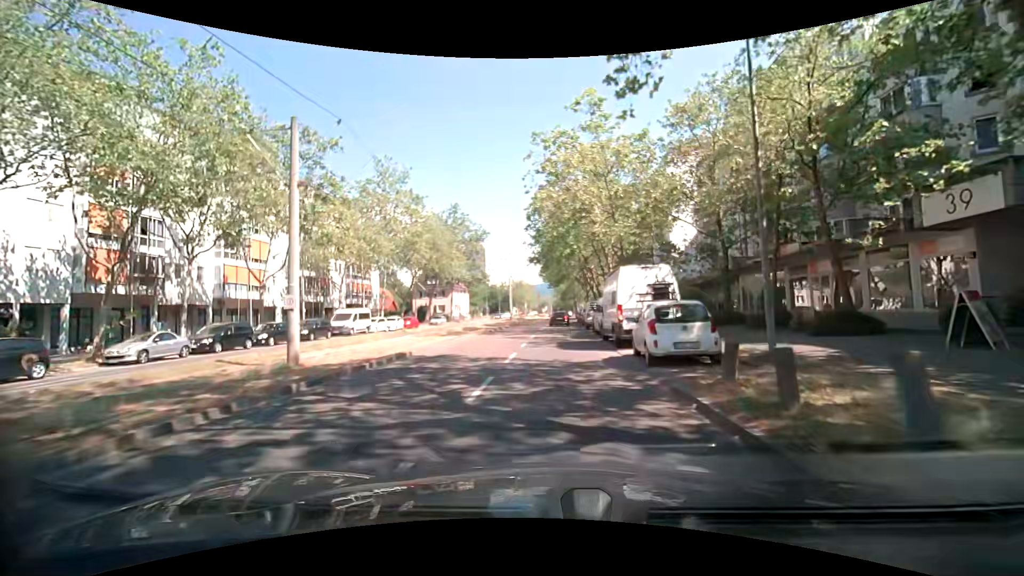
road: tertiary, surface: asphalt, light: Day
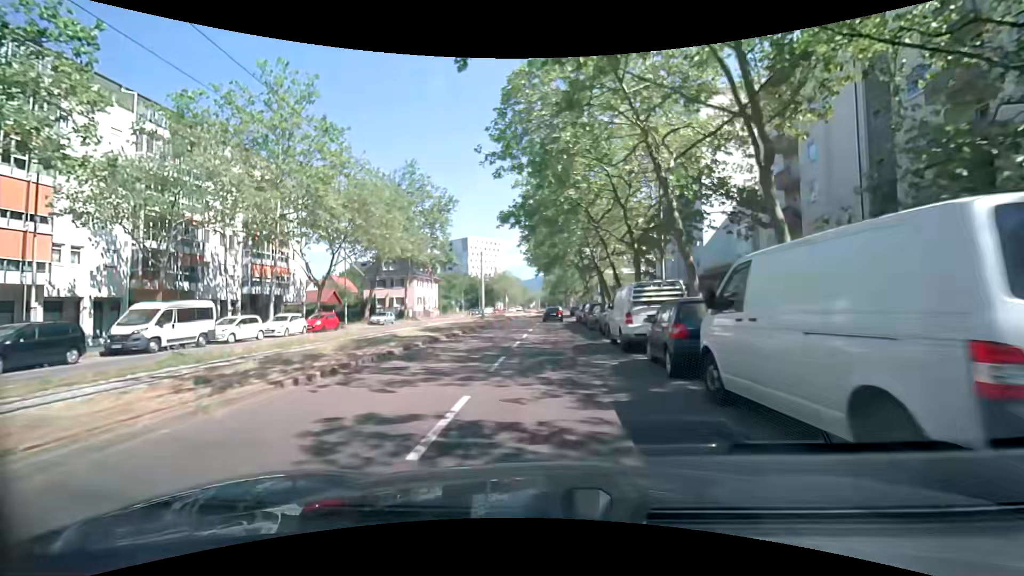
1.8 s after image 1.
(+0.2, +20.8) m; +1°
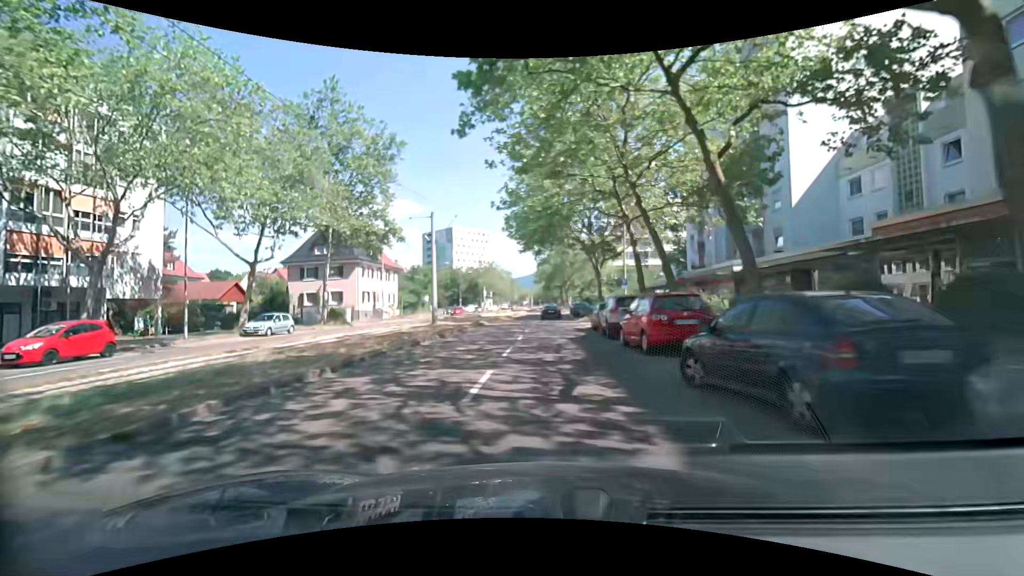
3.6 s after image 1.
(+0.1, +21.0) m; +1°
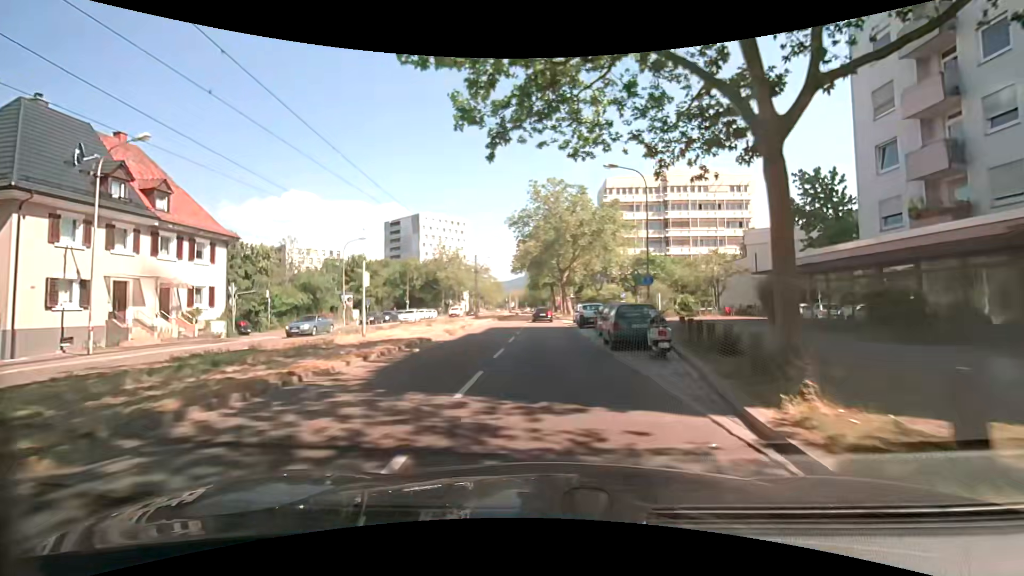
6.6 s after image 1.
(+0.1, +35.2) m; -1°
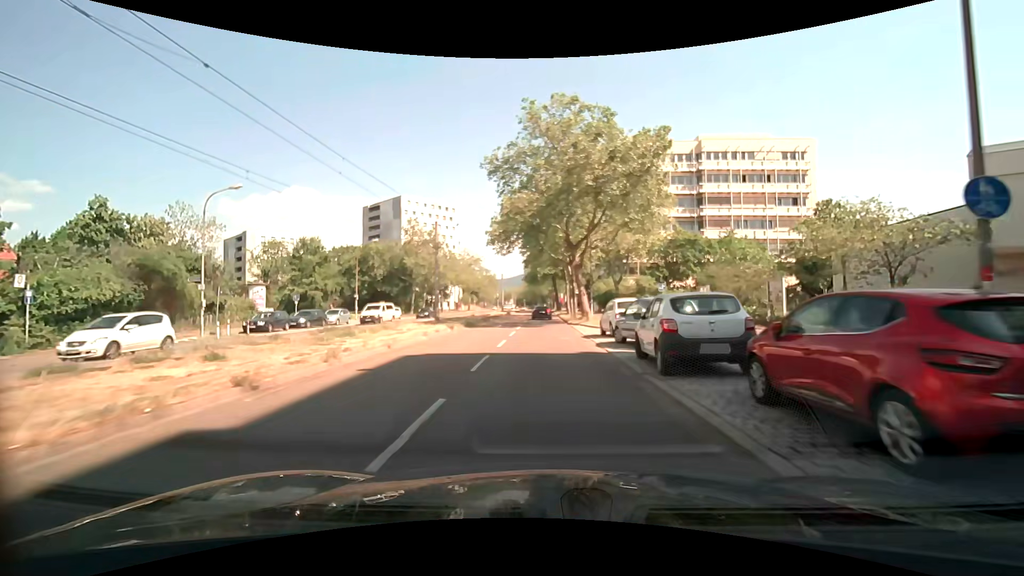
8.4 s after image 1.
(+0.5, +21.3) m; +1°
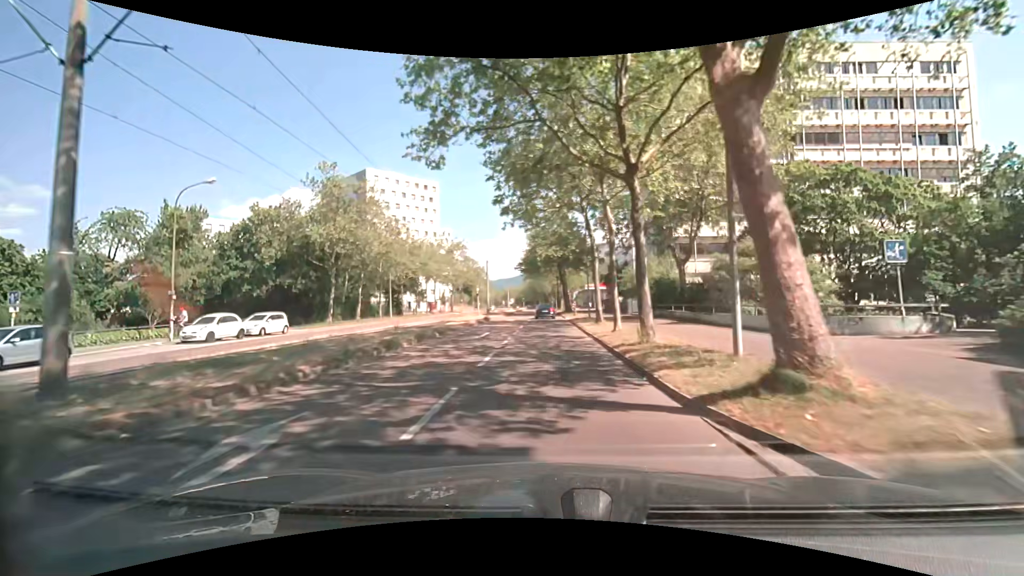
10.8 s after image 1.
(-0.1, +28.6) m; -1°
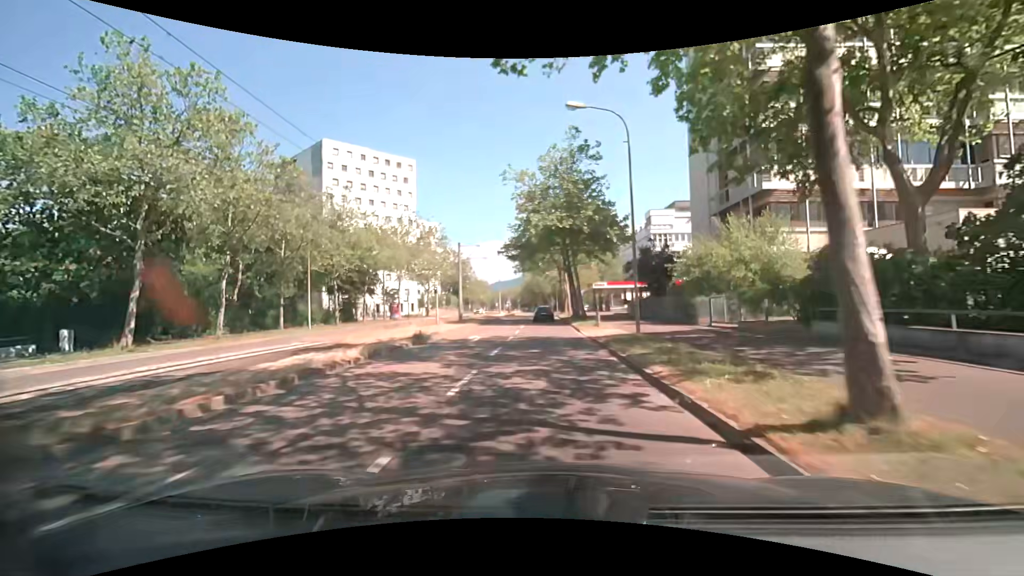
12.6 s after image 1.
(+0.1, +21.5) m; 0°
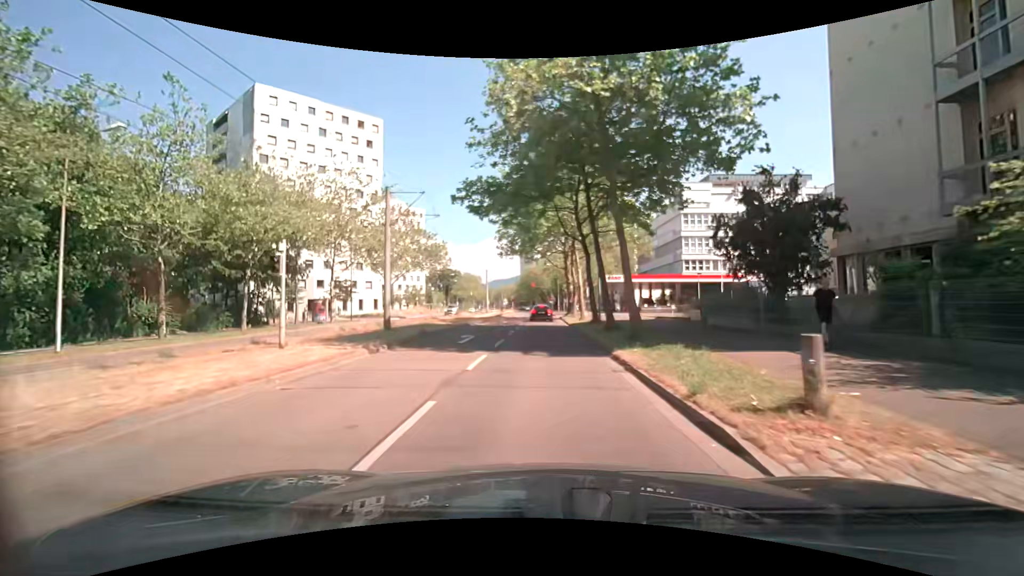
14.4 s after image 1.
(0.0, +21.4) m; 0°
